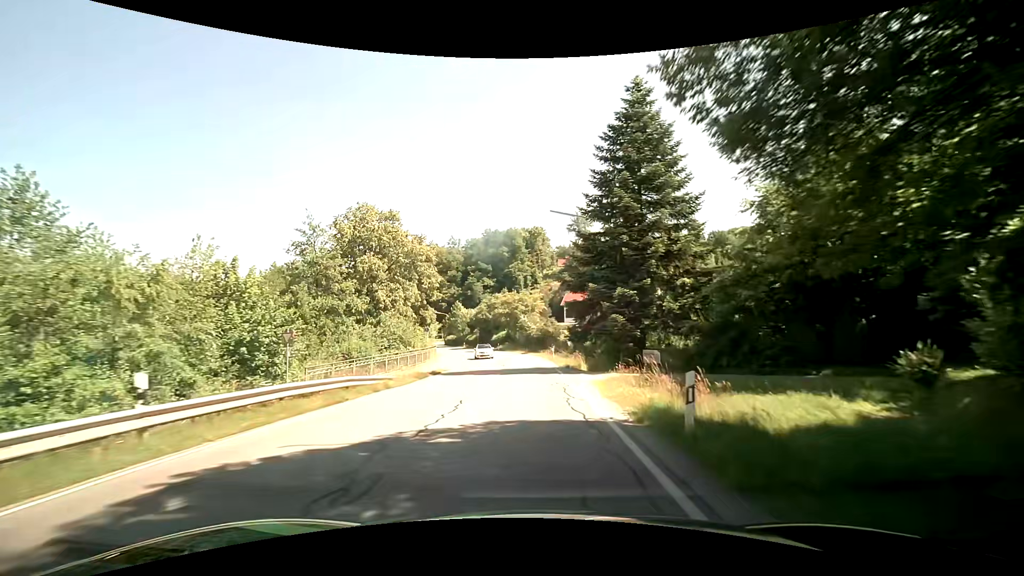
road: secondary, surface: asphalt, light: Day
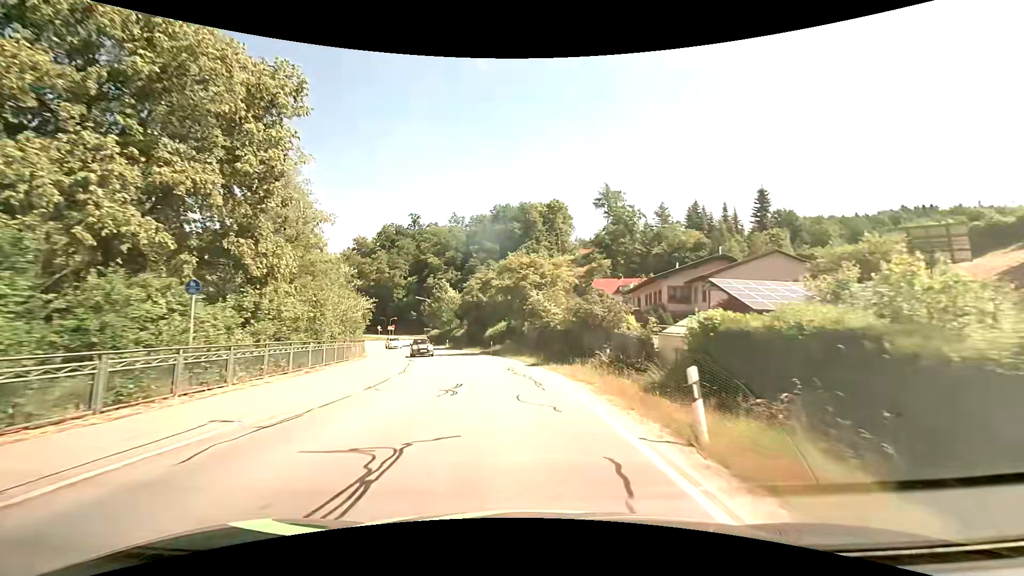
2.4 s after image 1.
(-0.1, +32.6) m; -1°
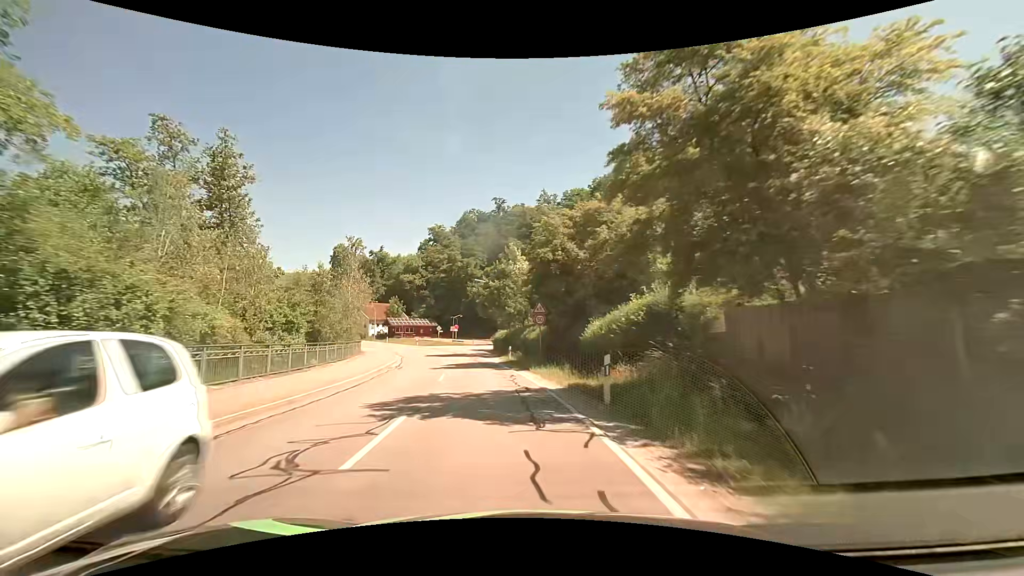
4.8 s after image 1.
(-2.4, +31.0) m; -11°
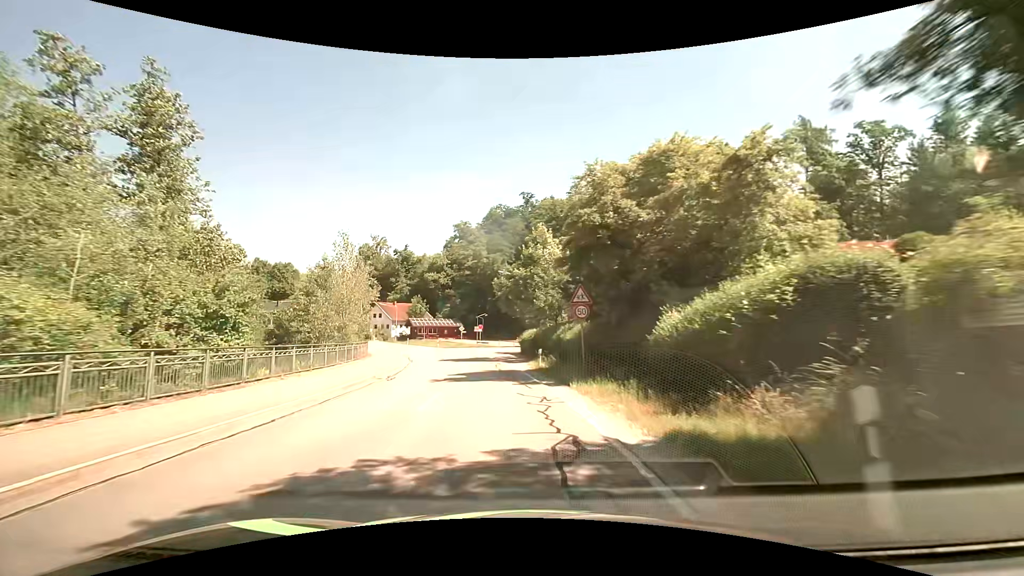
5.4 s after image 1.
(-0.2, +7.5) m; -4°
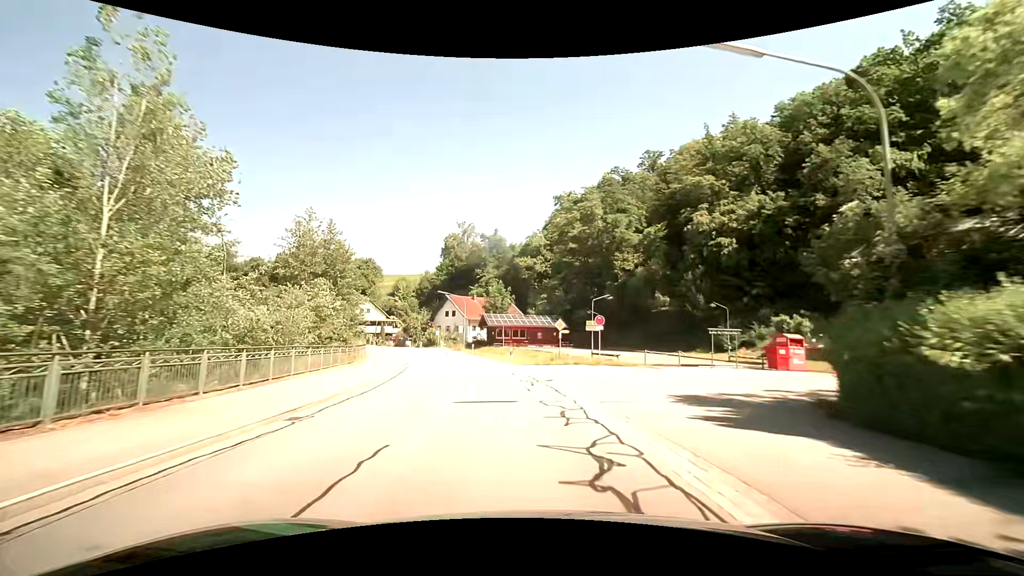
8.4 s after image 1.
(-4.0, +36.1) m; -12°
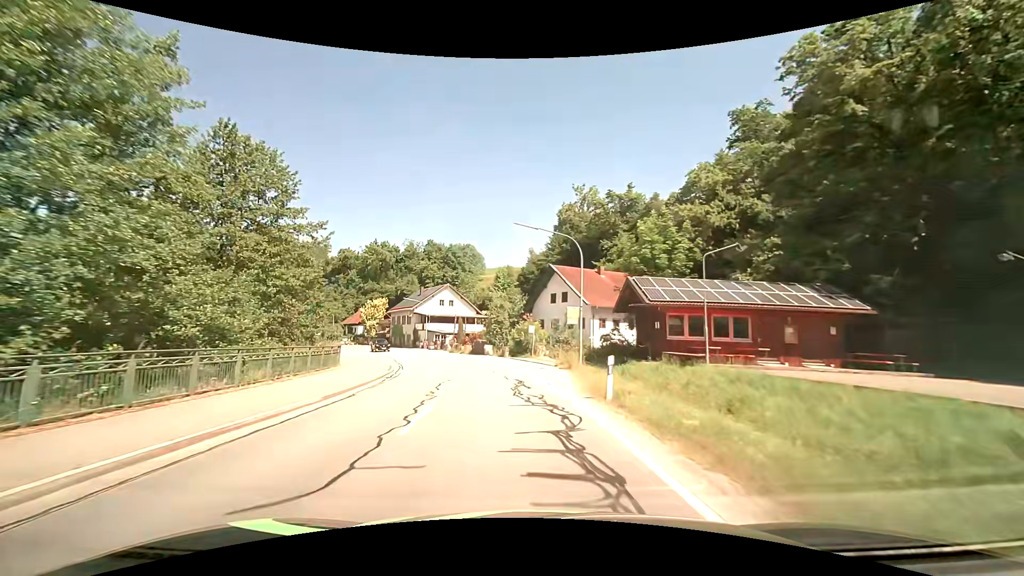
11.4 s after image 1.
(-4.7, +38.3) m; -14°
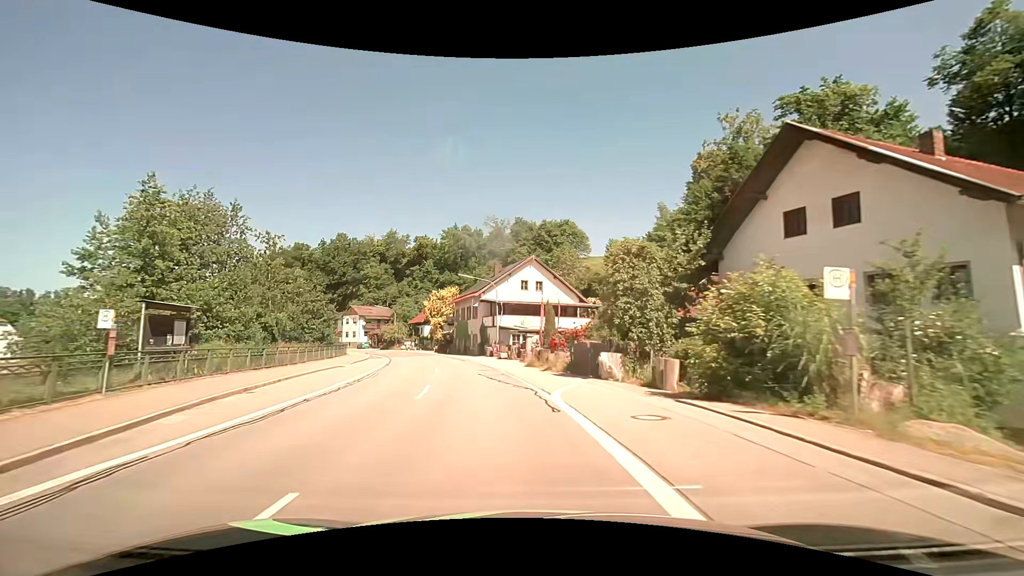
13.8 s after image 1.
(-3.0, +31.2) m; -12°
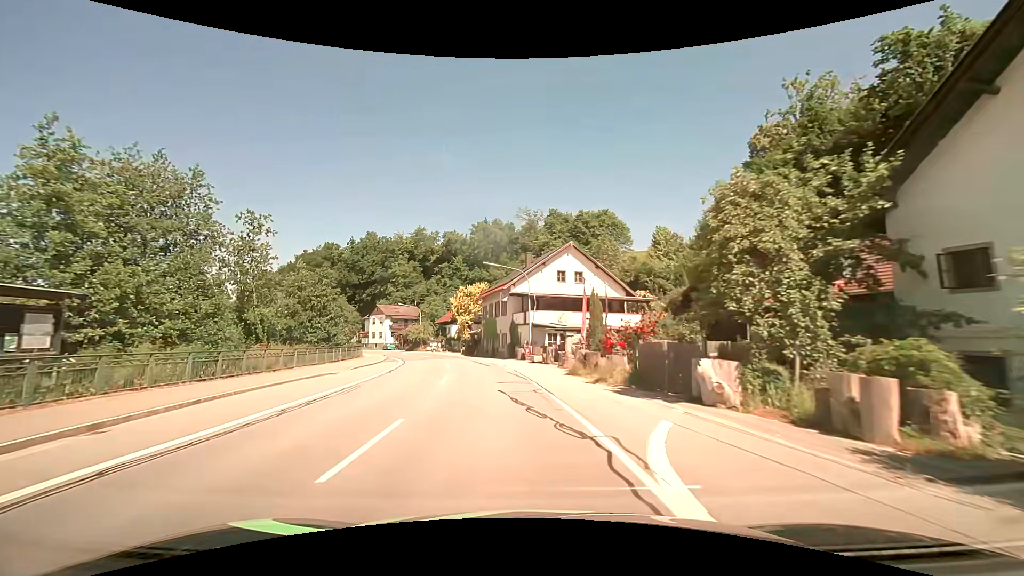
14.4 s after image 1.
(-0.3, +7.7) m; -4°
(0, +10) (-2, +20) (-4, +30) (-6, +39) (-8, +49) (-12, +59) (-16, +68) (-20, +77) (-25, +85) (-31, +94) m
